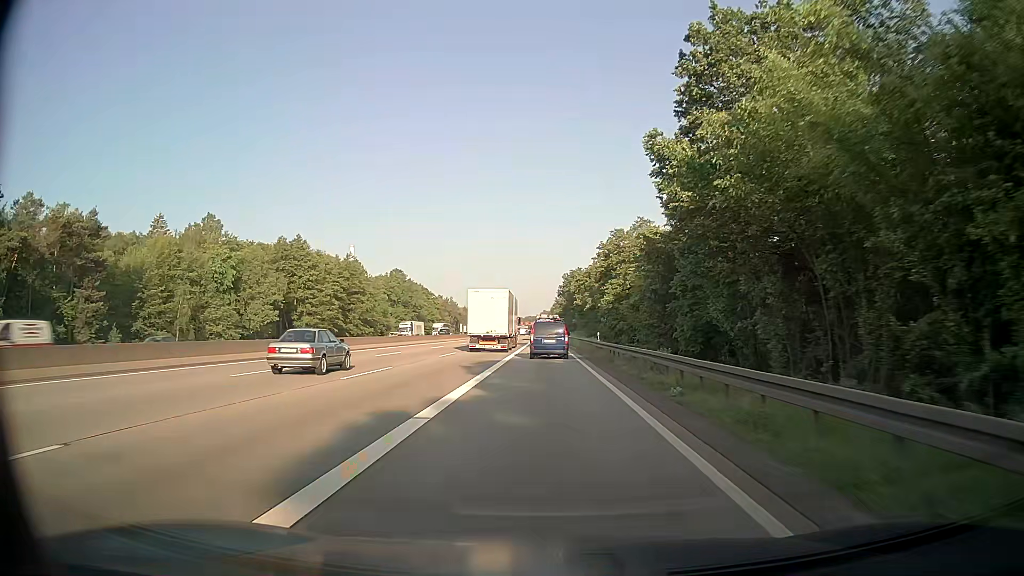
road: motorway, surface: asphalt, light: Day
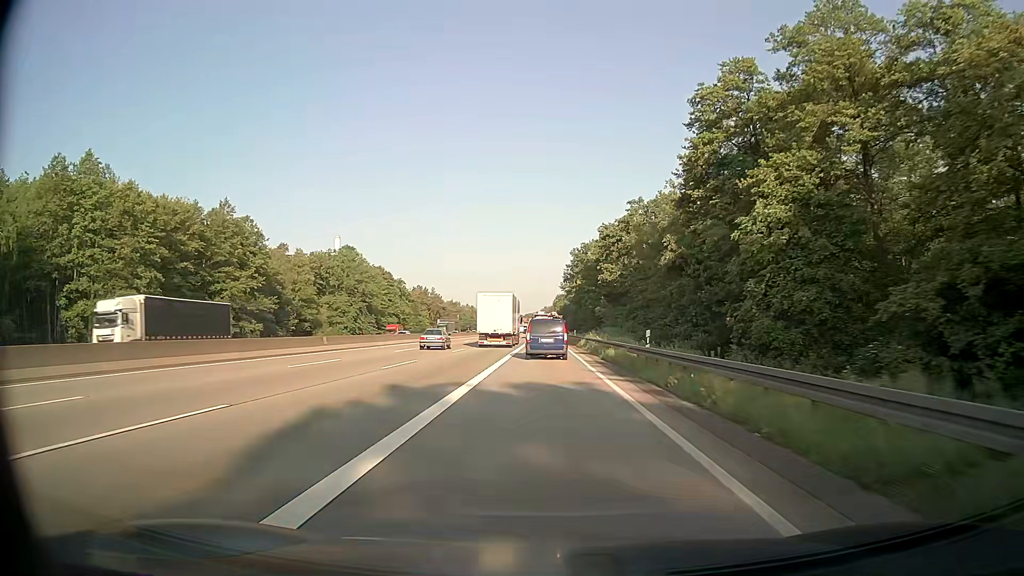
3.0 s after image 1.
(-0.1, +67.4) m; 0°
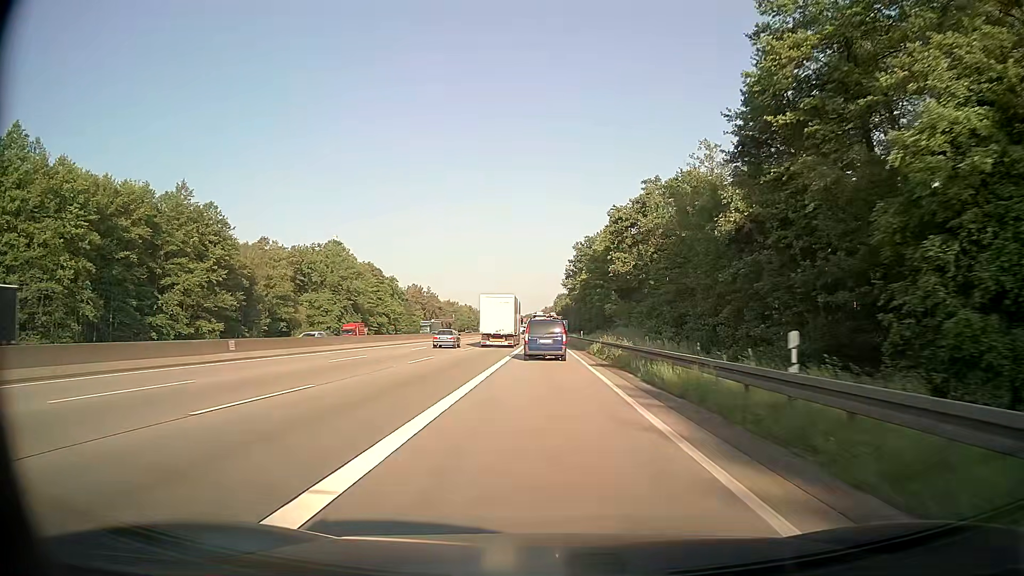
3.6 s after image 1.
(0.0, +13.3) m; 0°
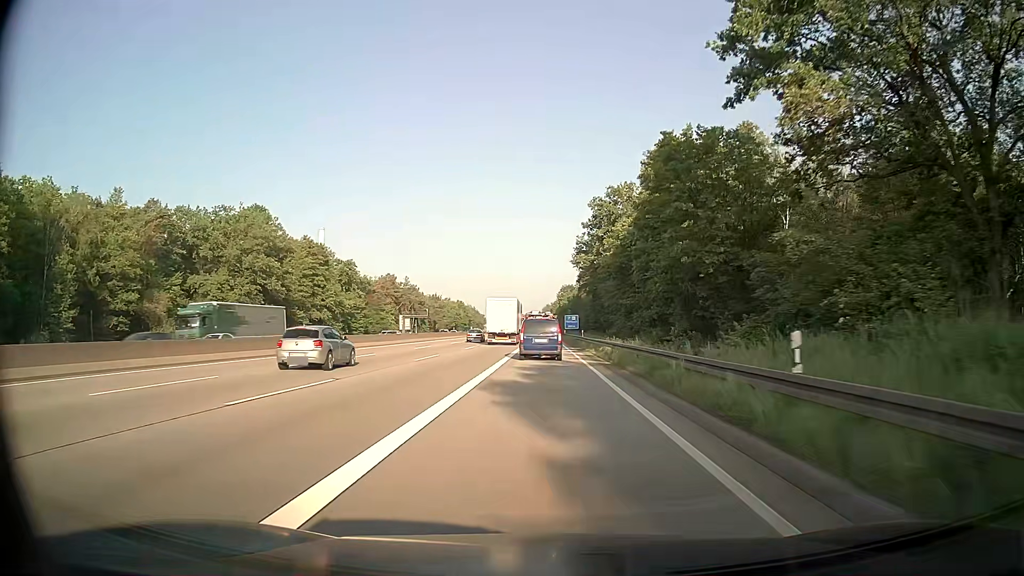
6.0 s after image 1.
(-0.1, +52.5) m; 0°
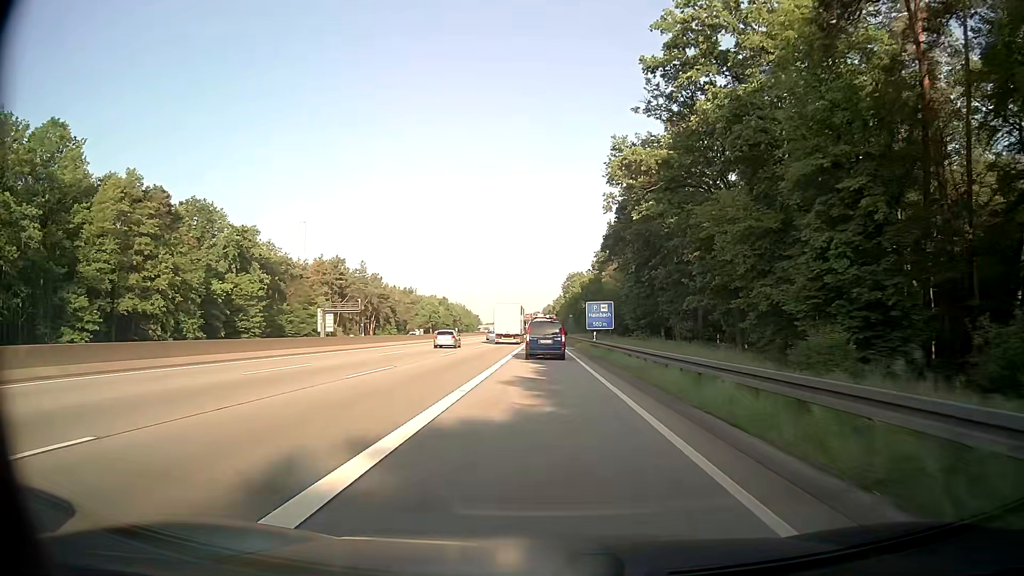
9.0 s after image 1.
(+0.1, +64.3) m; 0°
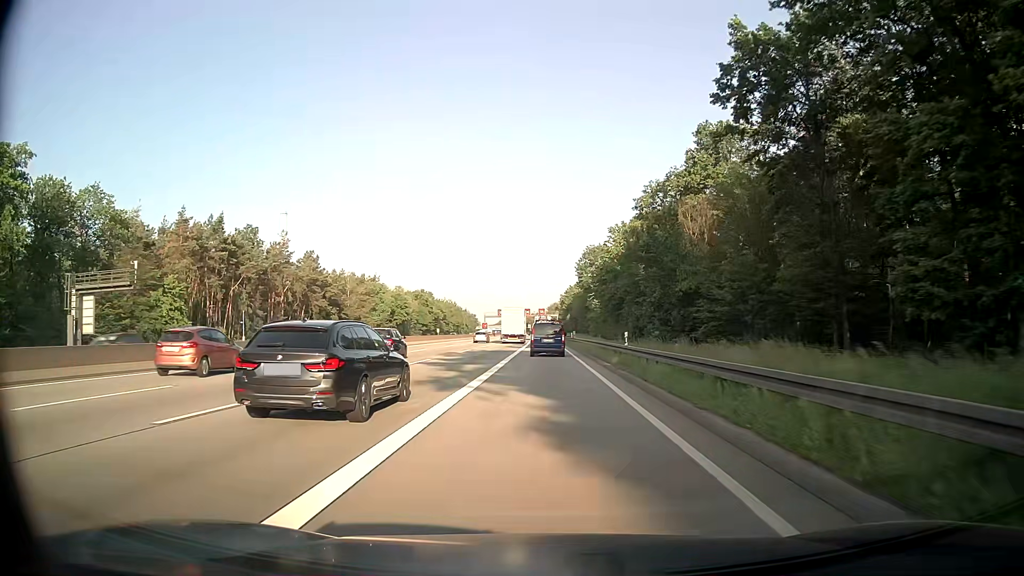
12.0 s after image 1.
(-0.2, +64.6) m; 0°
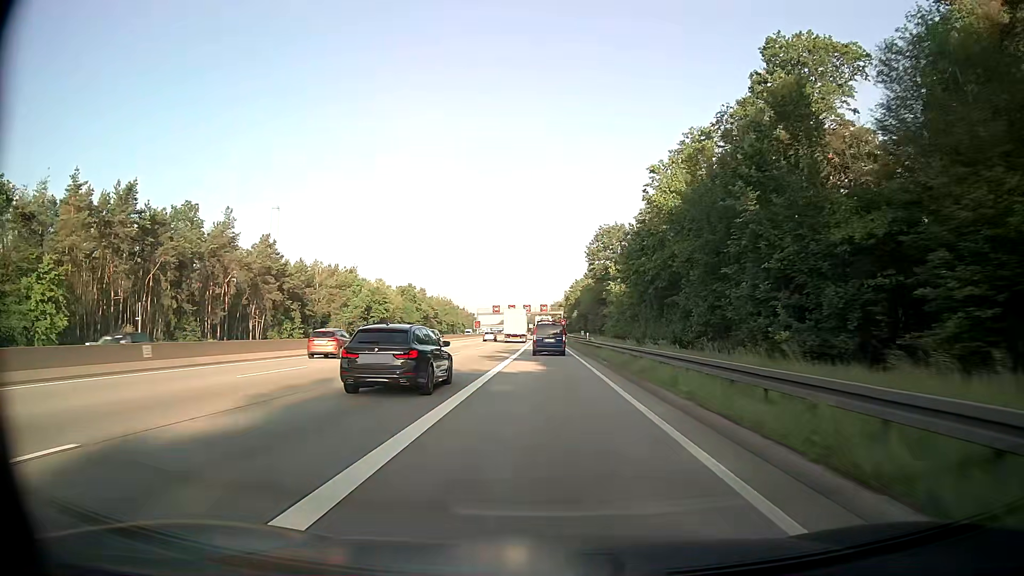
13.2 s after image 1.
(0.0, +26.2) m; 0°
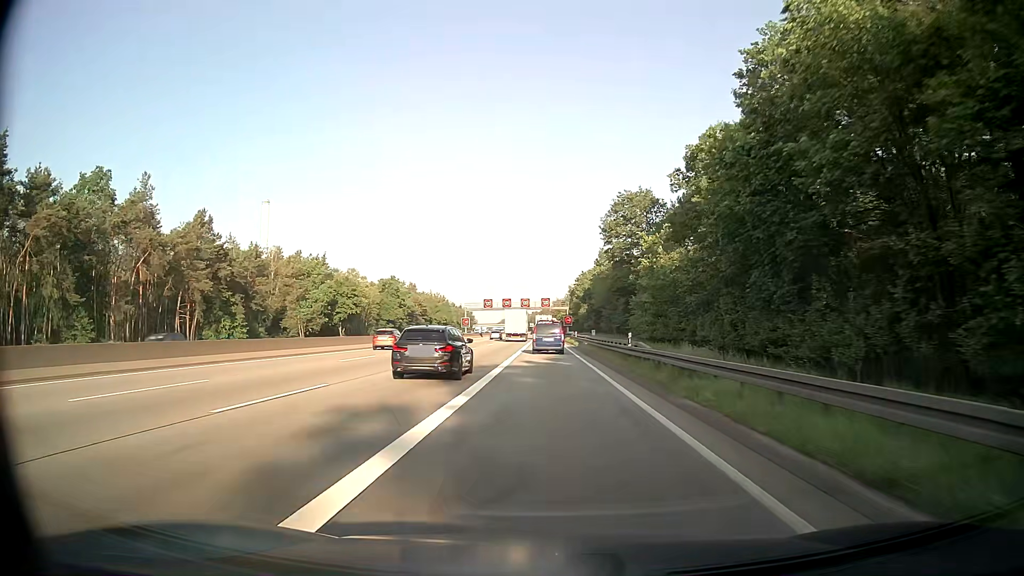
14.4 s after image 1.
(0.0, +26.4) m; 0°
(0, +10) (0, +20) (0, +30) (0, +40) (0, +50) (0, +60) (0, +70) (0, +80) (0, +90) (0, +100) m
